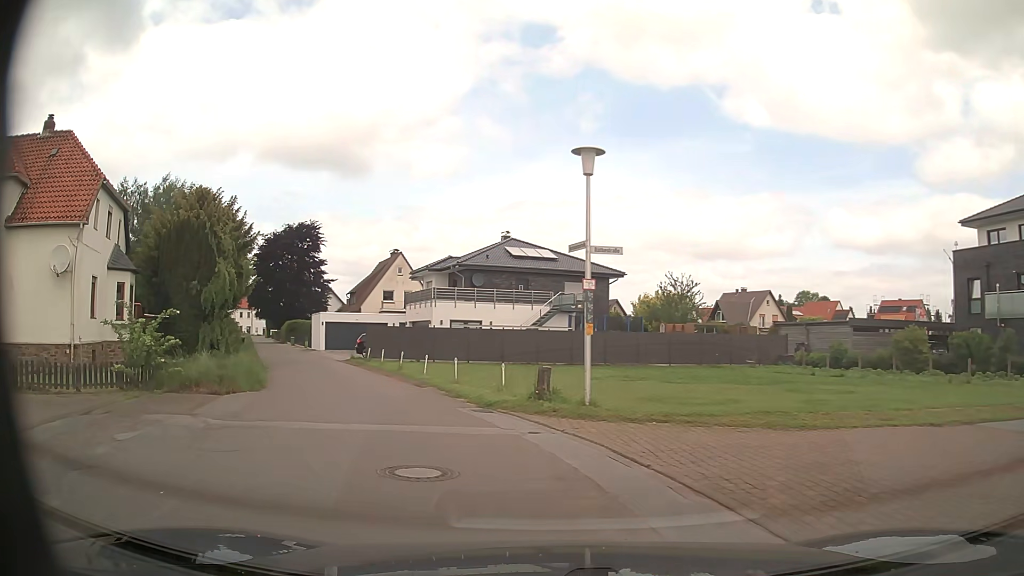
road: residential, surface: asphalt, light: Day
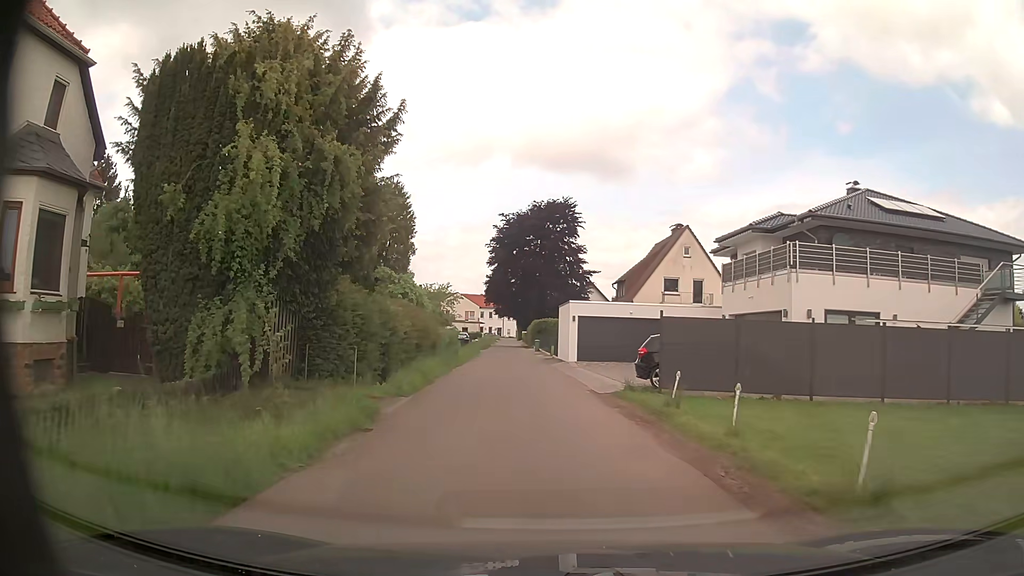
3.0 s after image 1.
(-5.6, +19.7) m; -23°
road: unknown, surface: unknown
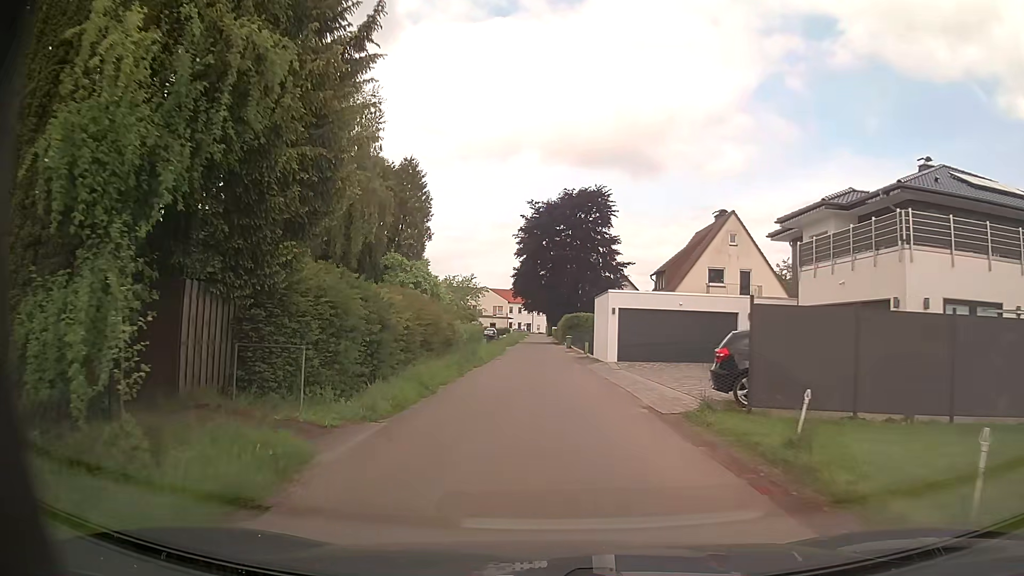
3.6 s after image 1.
(-0.1, +5.0) m; -2°
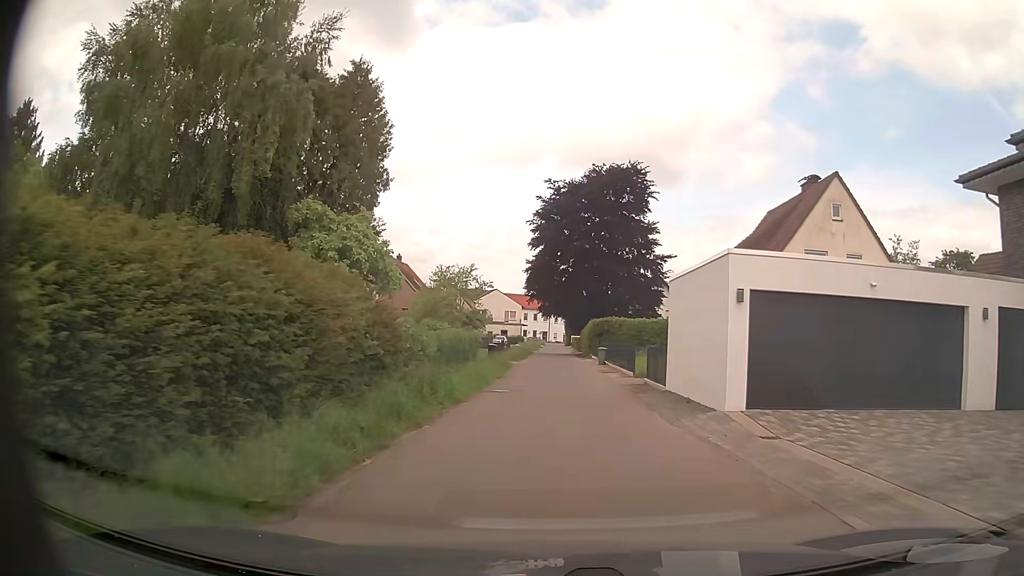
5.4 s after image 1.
(-0.5, +15.3) m; -2°
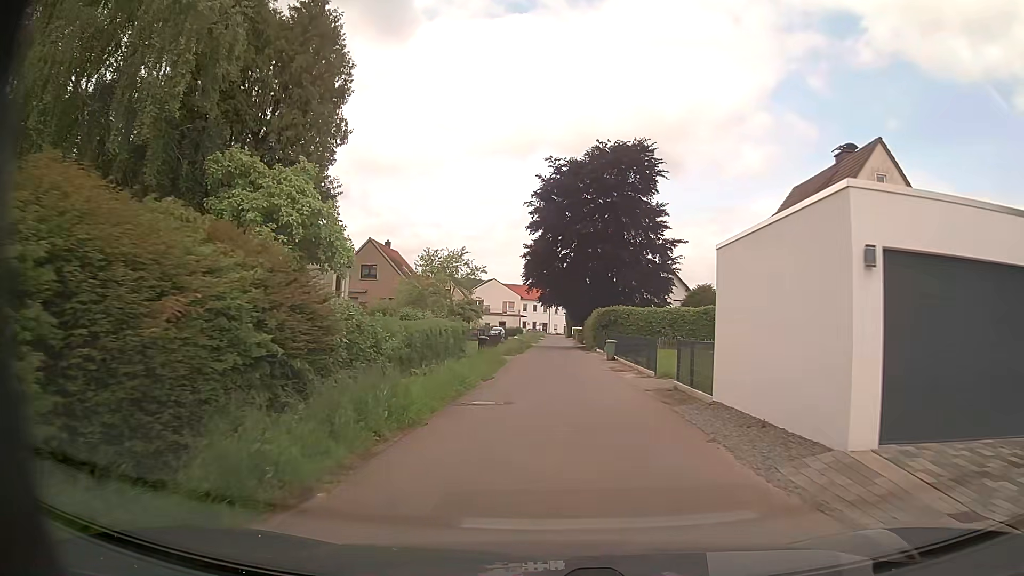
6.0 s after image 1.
(0.0, +5.1) m; 0°
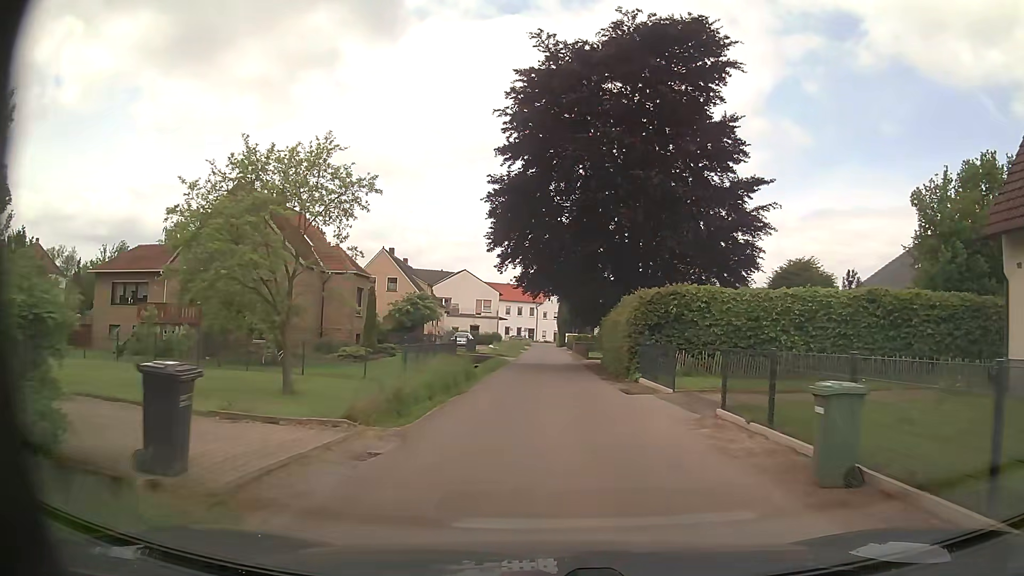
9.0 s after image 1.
(+0.4, +25.9) m; +1°
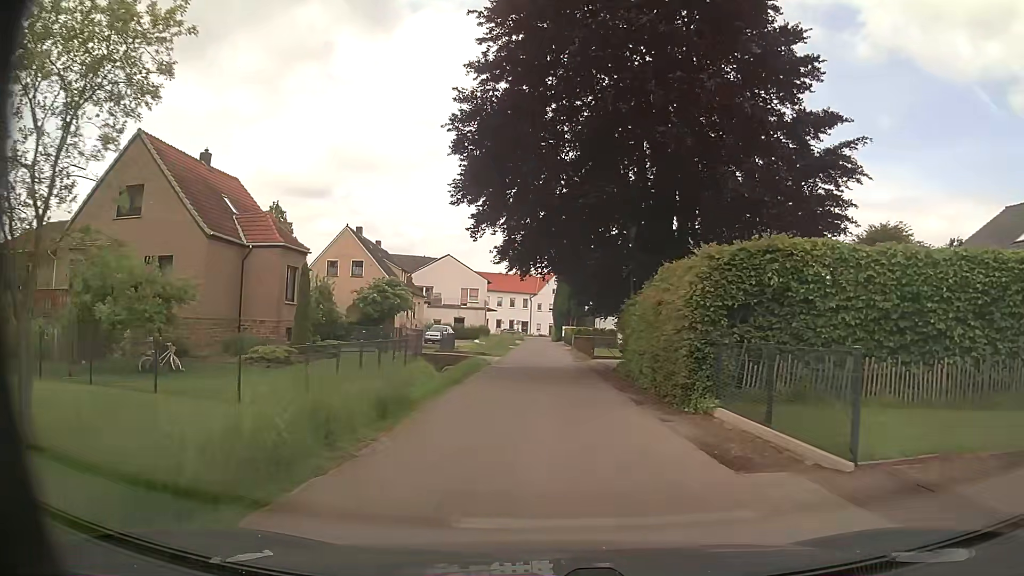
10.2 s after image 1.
(0.0, +10.0) m; 0°
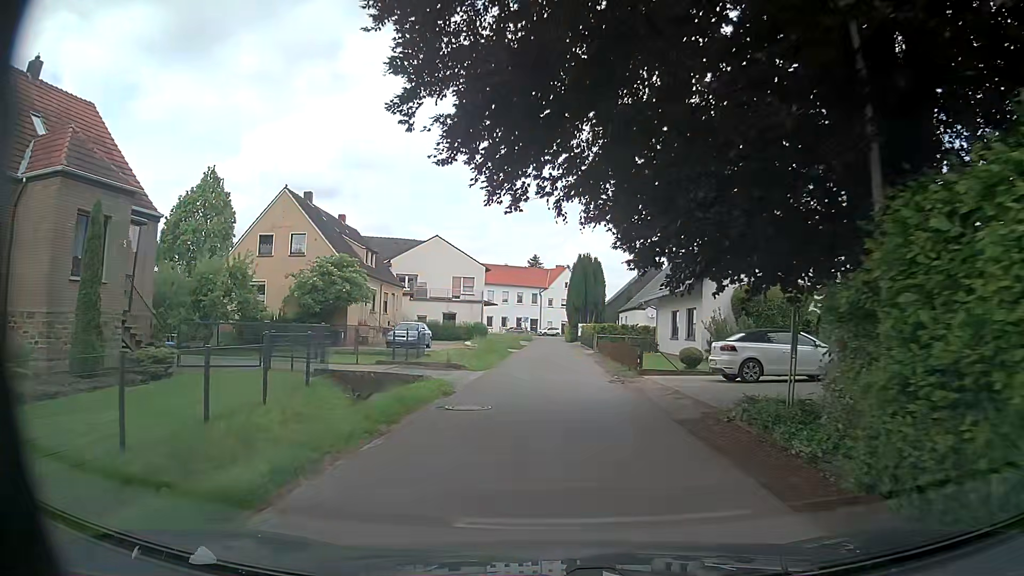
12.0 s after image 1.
(-0.1, +15.1) m; -1°
(0, +10) (0, +20) (0, +30) (0, +40) (0, +50) (0, +60) (0, +70) (0, +80) (0, +90) (+2, +100) m
